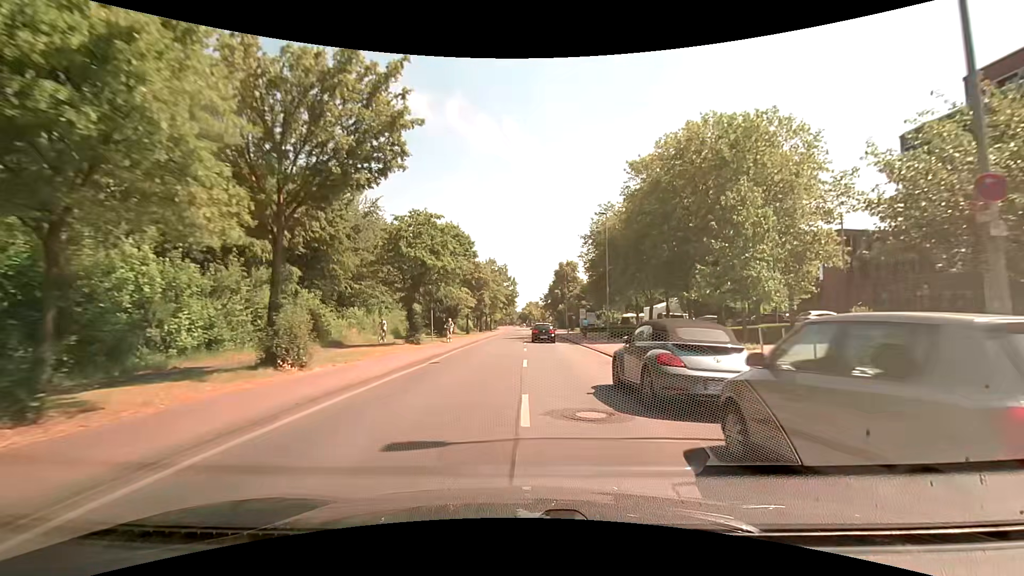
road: tertiary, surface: asphalt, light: Day
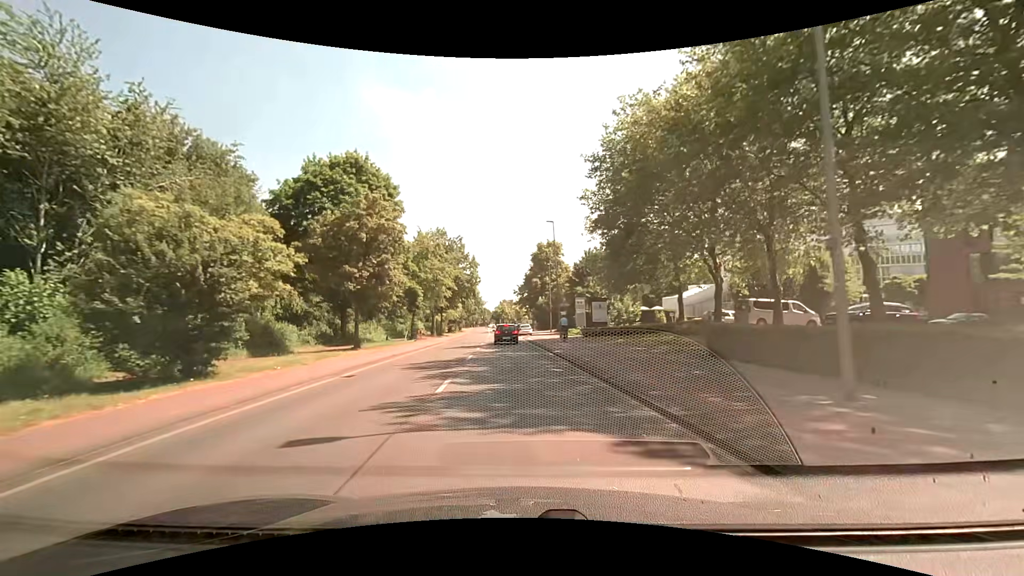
(+1.5, +32.6) m; +3°
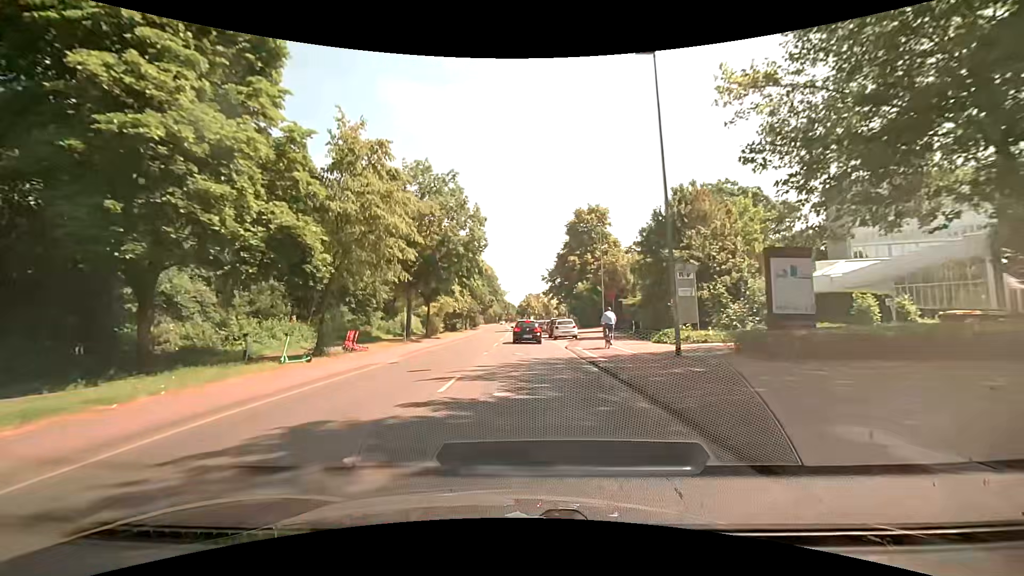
(-0.9, +27.3) m; -3°
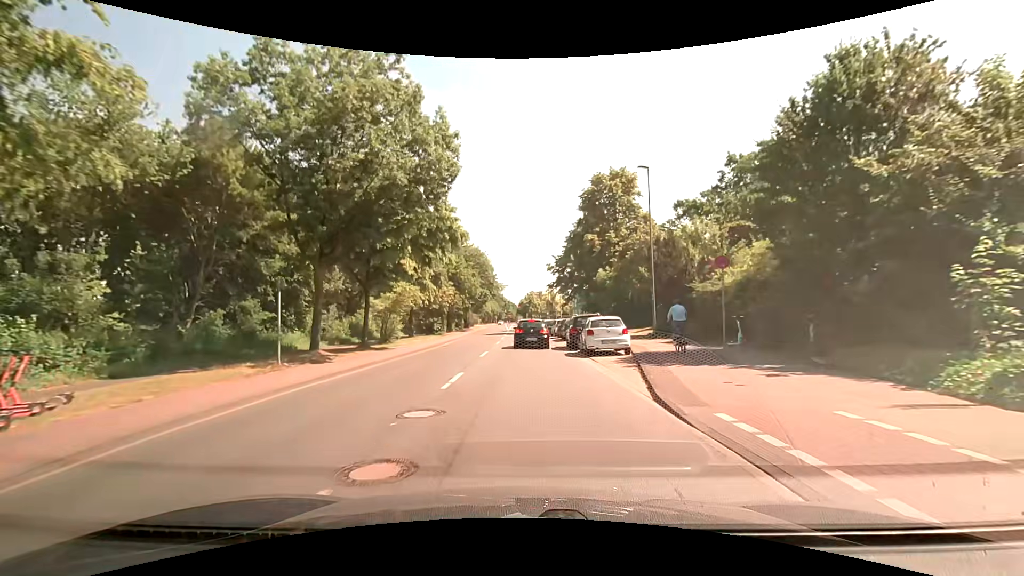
(0.0, +17.7) m; +1°
